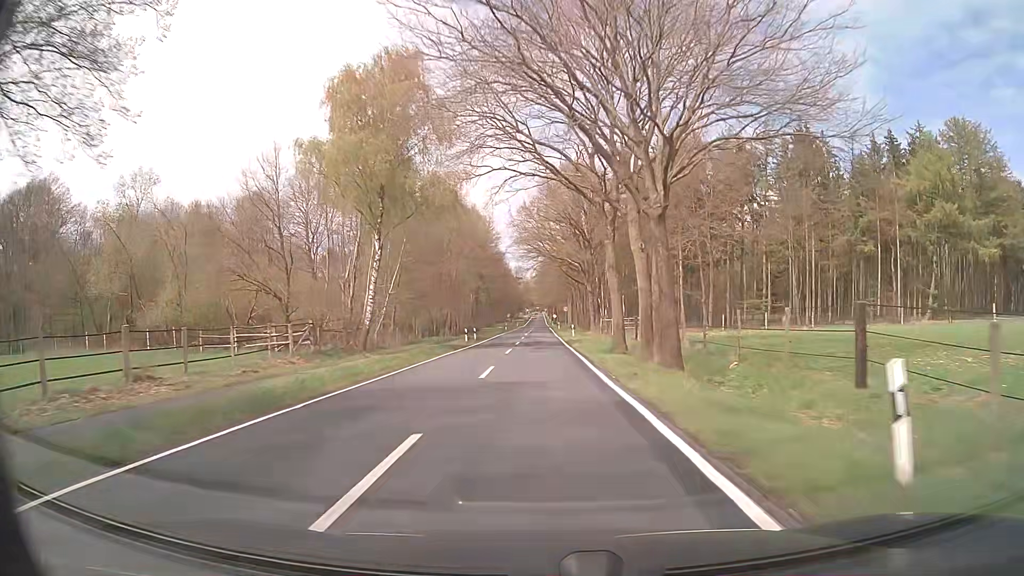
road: secondary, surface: asphalt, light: Day
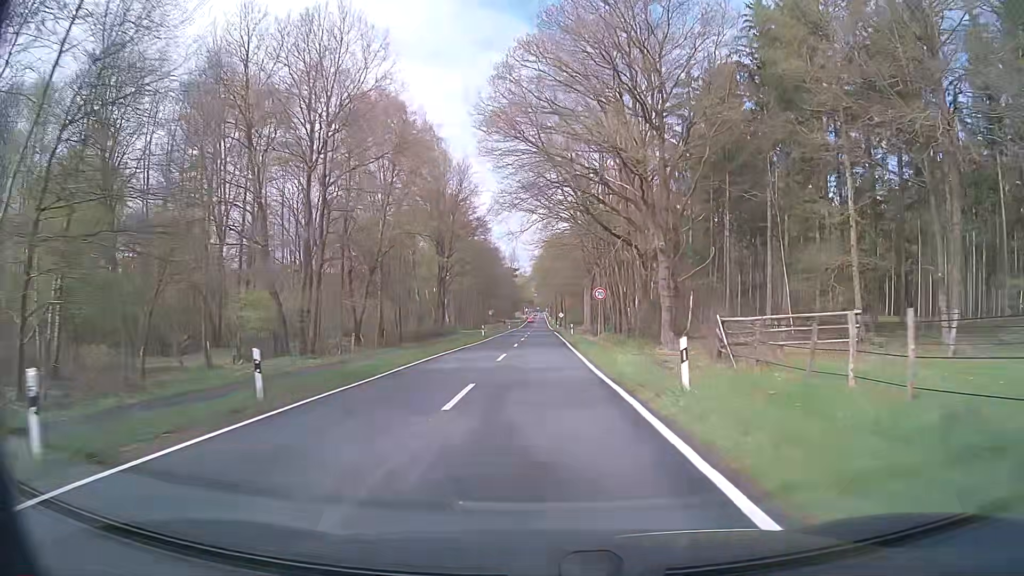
(-0.1, +42.3) m; 0°
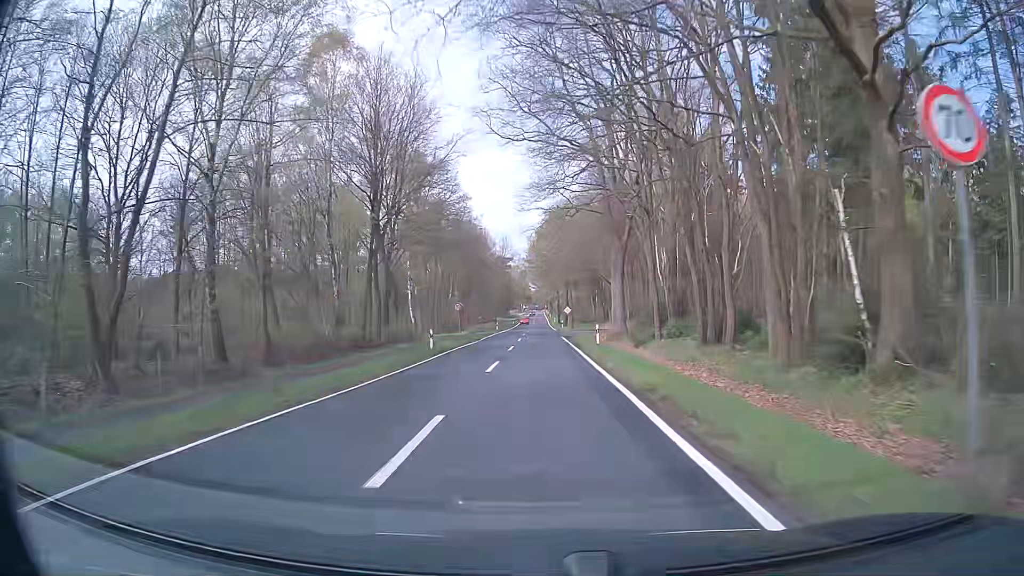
(0.0, +28.8) m; 0°
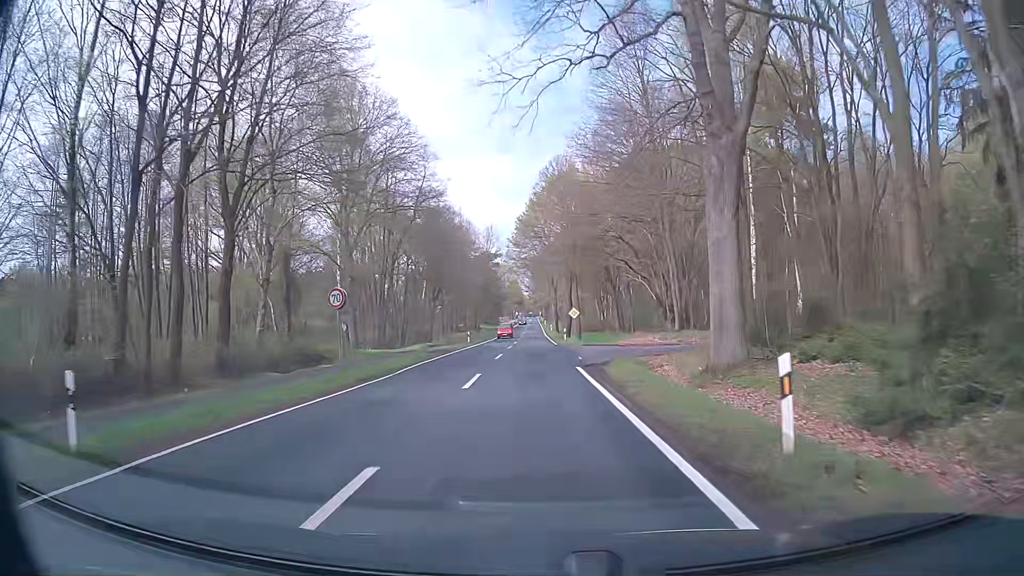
(-0.1, +26.5) m; 0°
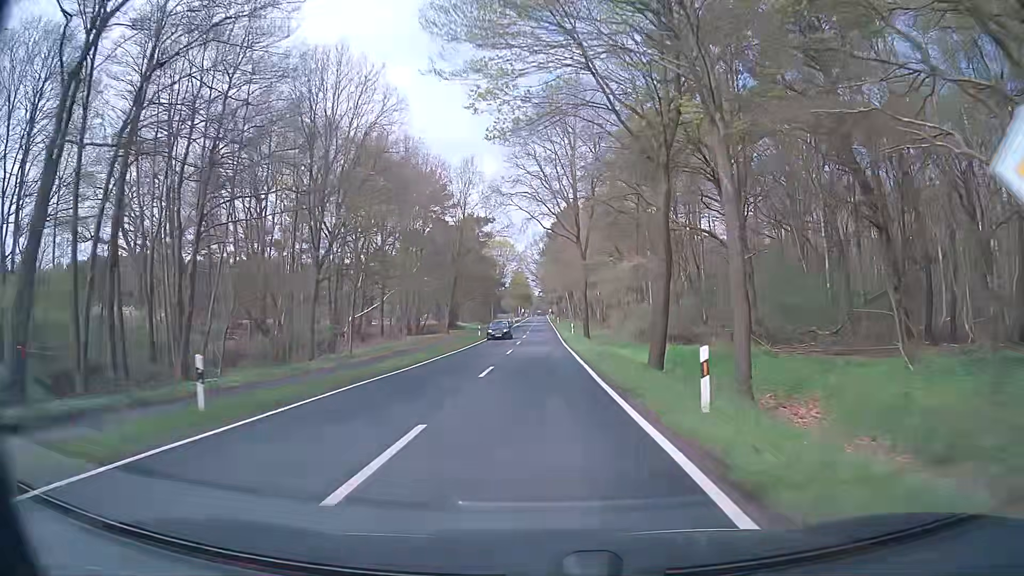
(-0.4, +46.5) m; -1°
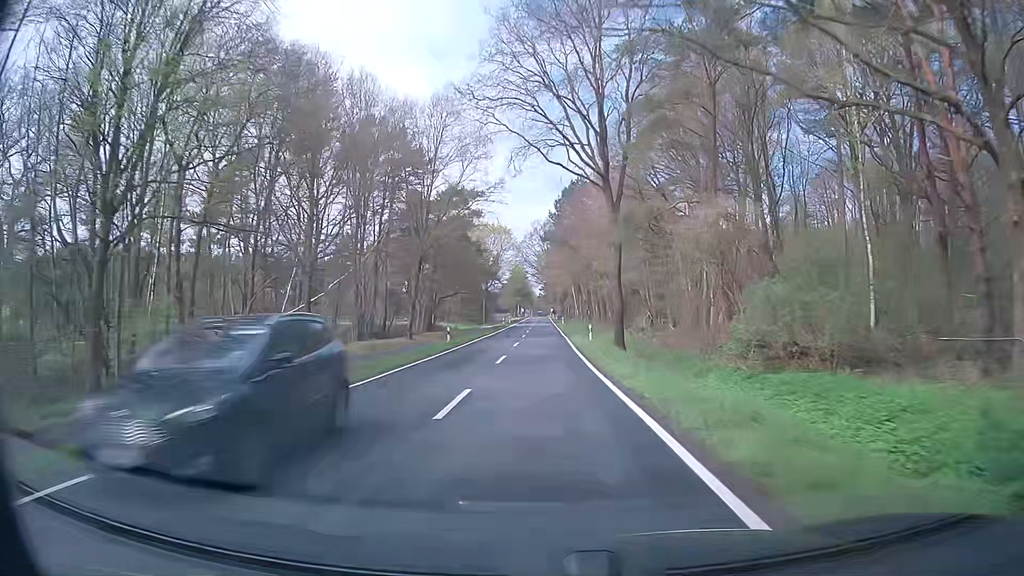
(+0.1, +20.1) m; 0°
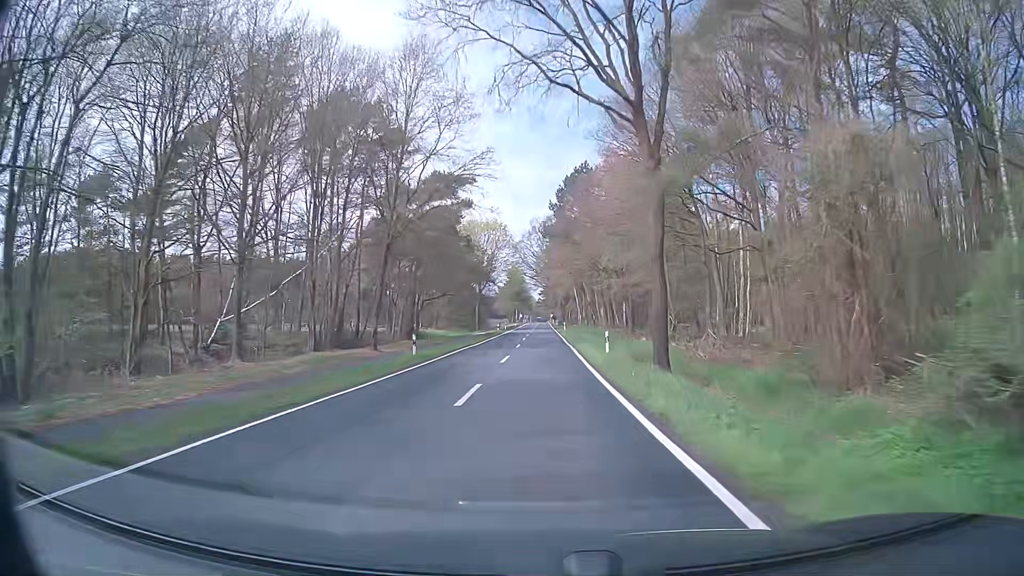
(-0.1, +10.2) m; 0°
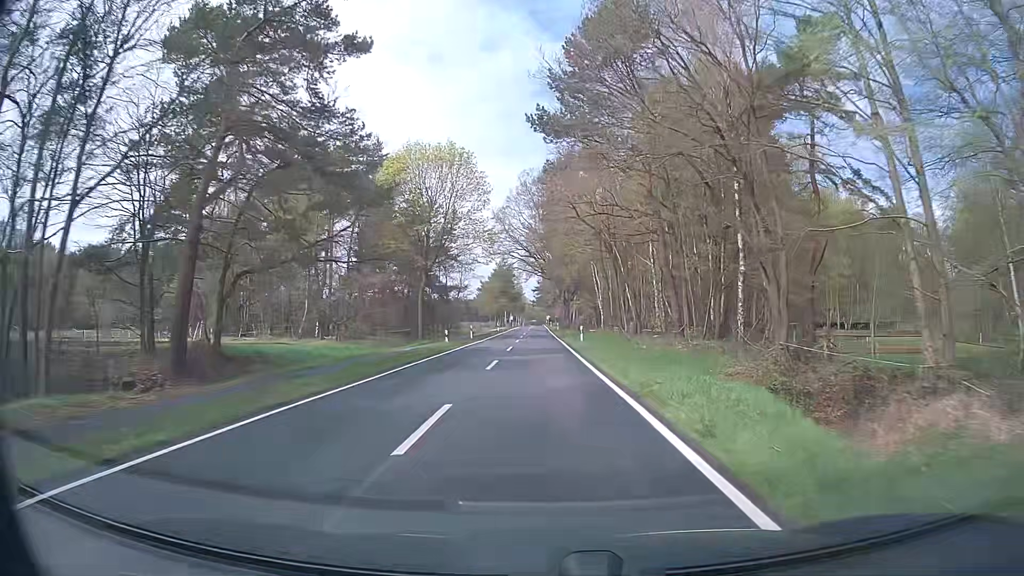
(+0.5, +41.3) m; +1°
(0, +10) (0, +20) (0, +30) (0, +40) (0, +50) (0, +60) (0, +70) (0, +80) (0, +90) (0, +100) m
